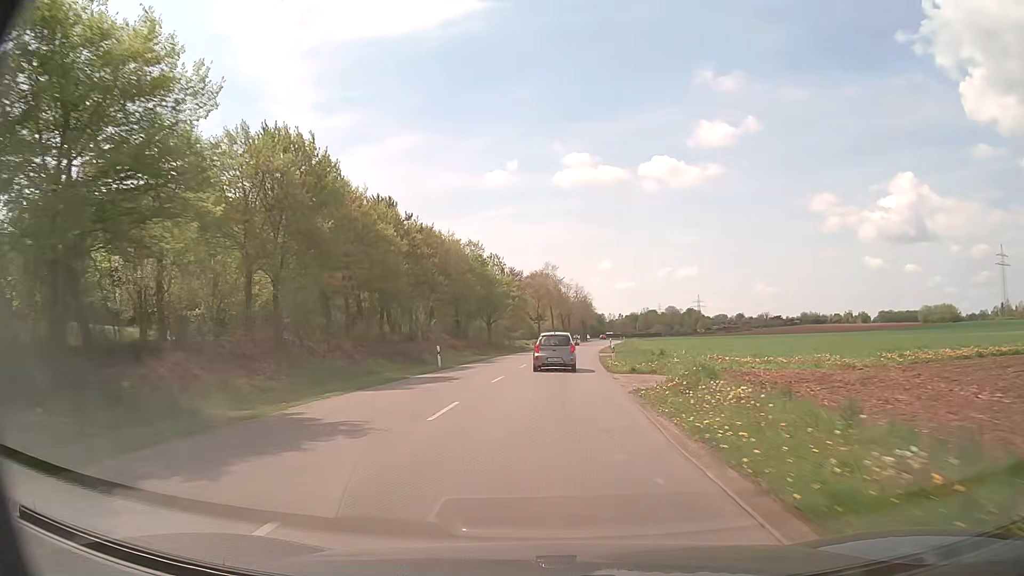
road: tertiary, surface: asphalt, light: Day
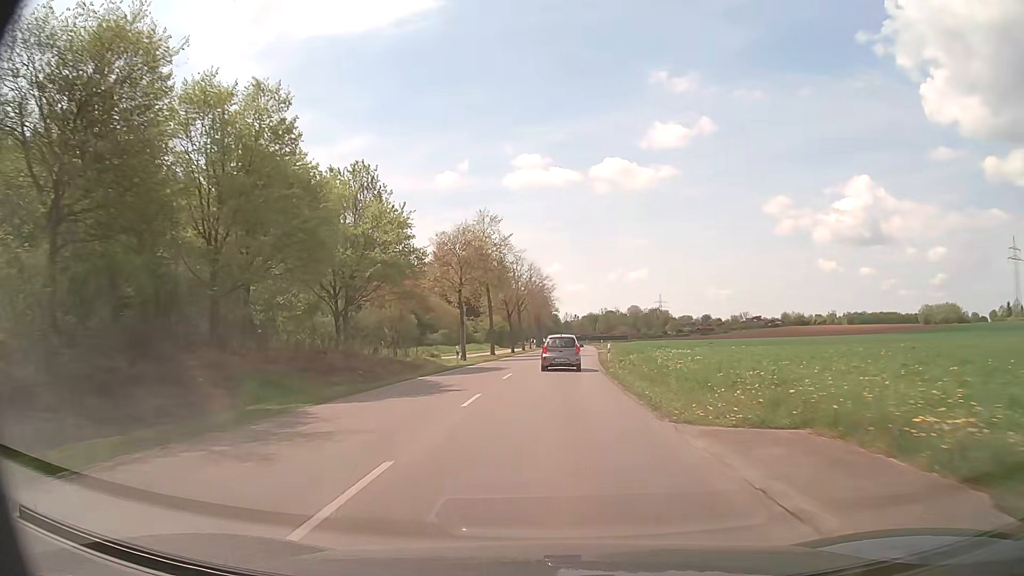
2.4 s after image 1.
(+1.2, +42.5) m; +4°
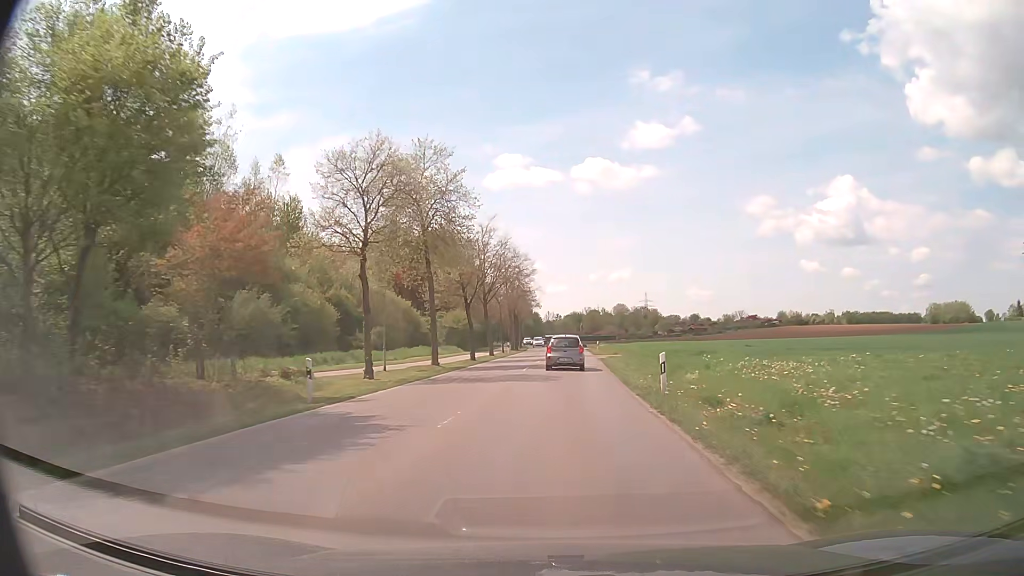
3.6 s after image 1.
(+0.3, +21.3) m; +2°
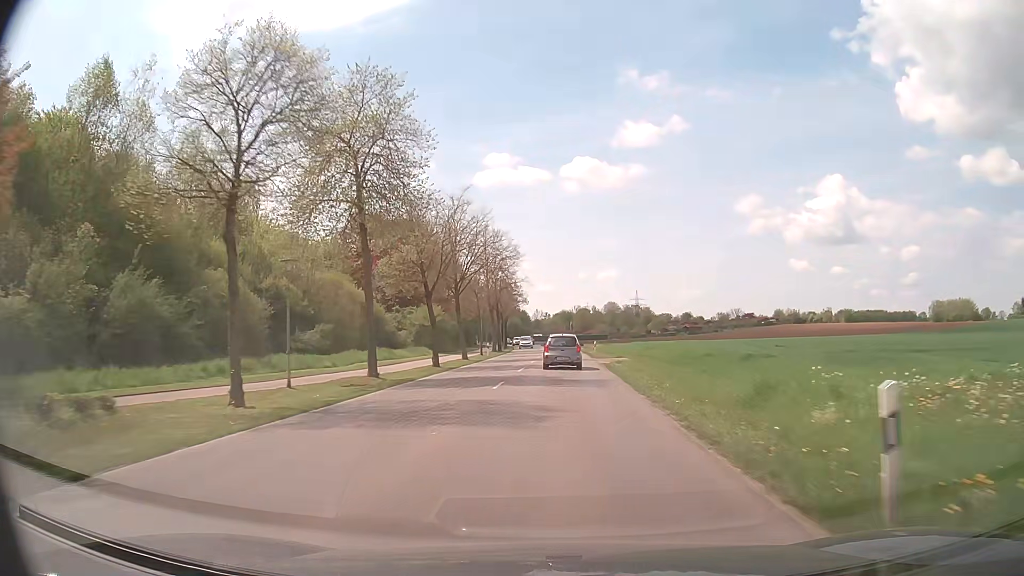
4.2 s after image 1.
(+0.1, +10.8) m; +1°
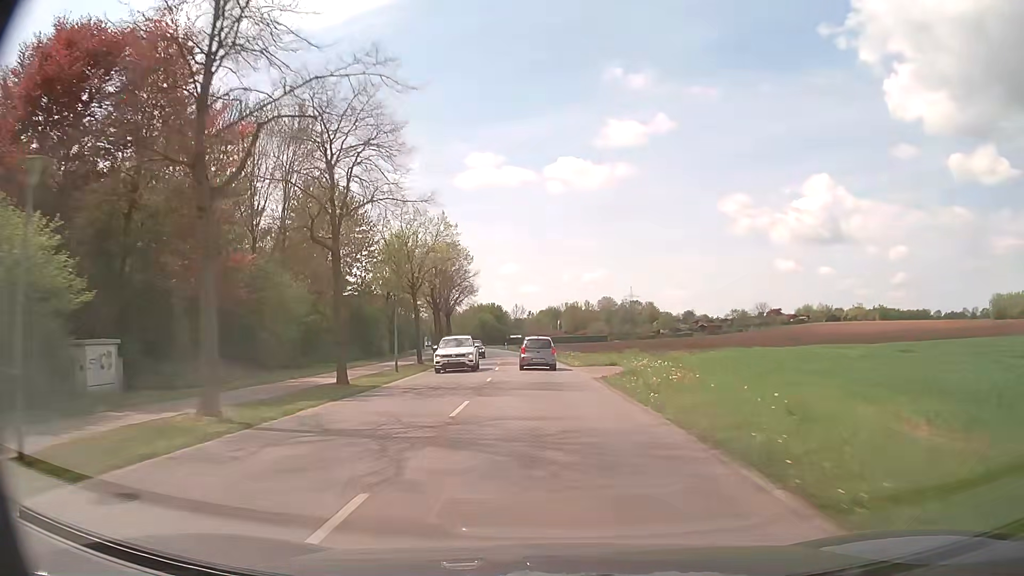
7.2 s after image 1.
(+1.1, +51.5) m; +1°
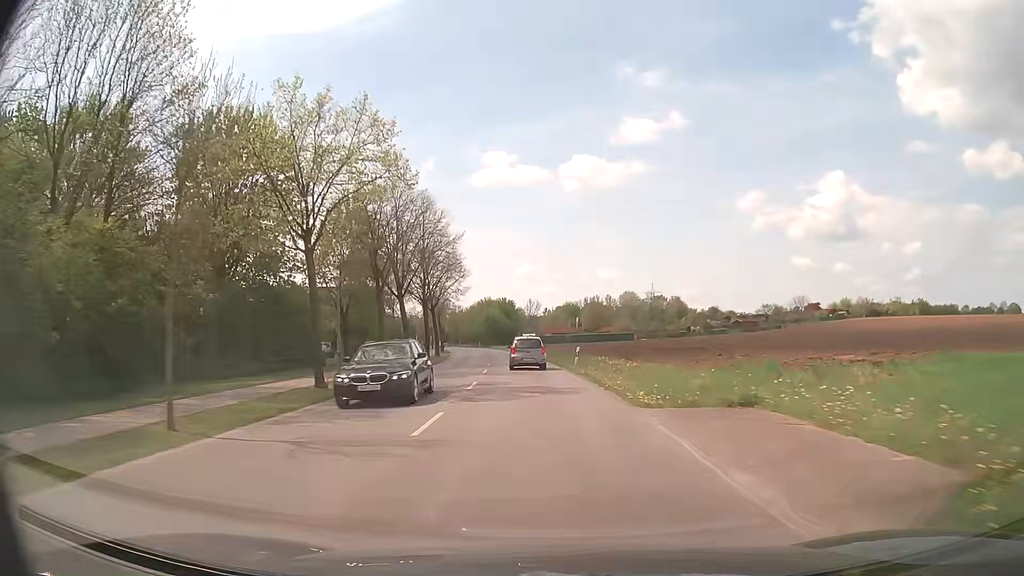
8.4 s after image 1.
(-0.1, +20.8) m; -1°
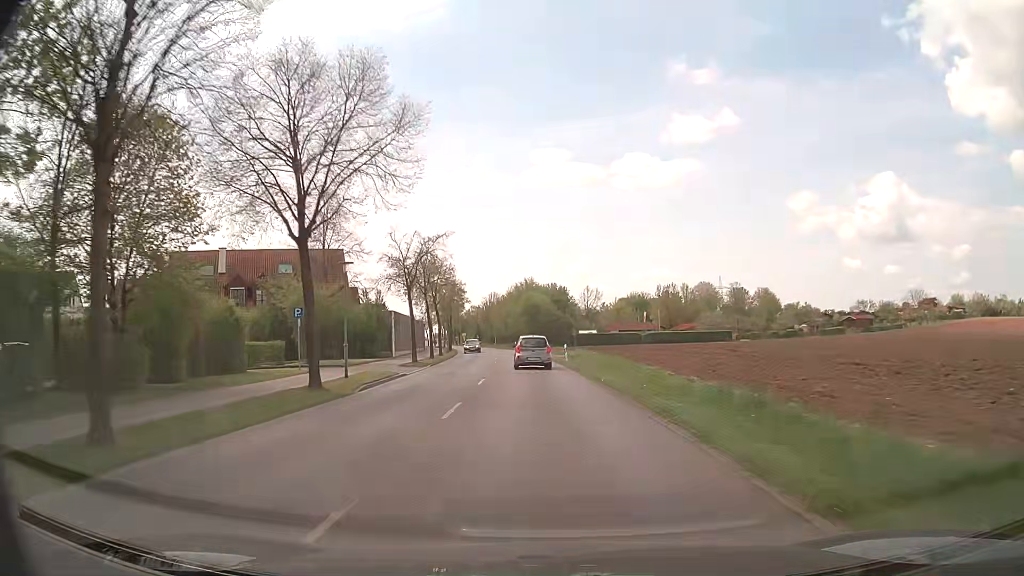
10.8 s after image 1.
(-2.2, +41.8) m; -5°
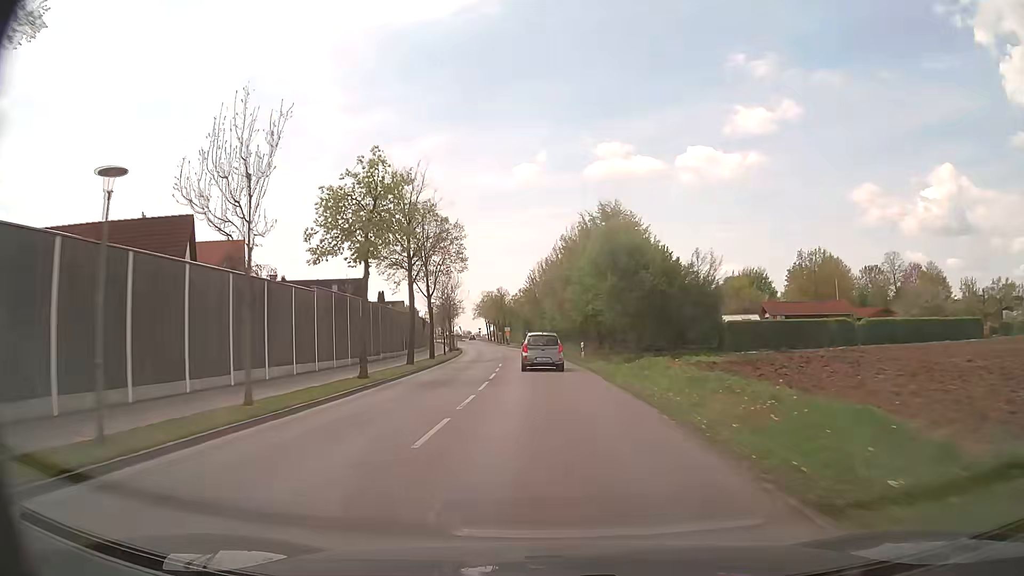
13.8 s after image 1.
(-2.4, +53.8) m; -6°
(0, +10) (0, +20) (-1, +30) (-1, +40) (-2, +50) (-3, +60) (-4, +70) (-5, +80) (-6, +90) (-8, +100) m
